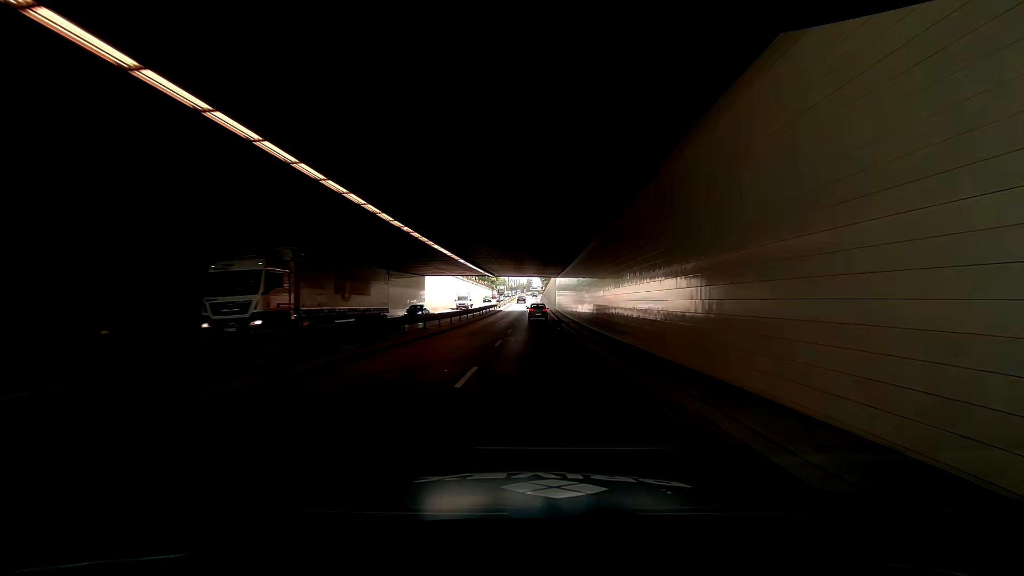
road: trunk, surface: asphalt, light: Day
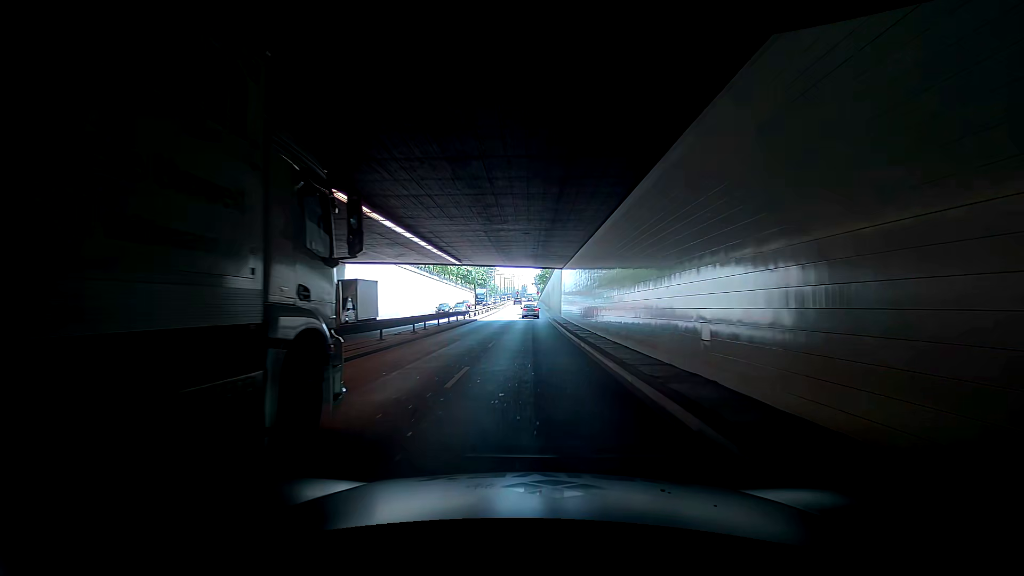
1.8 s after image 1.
(-0.5, +26.7) m; -4°
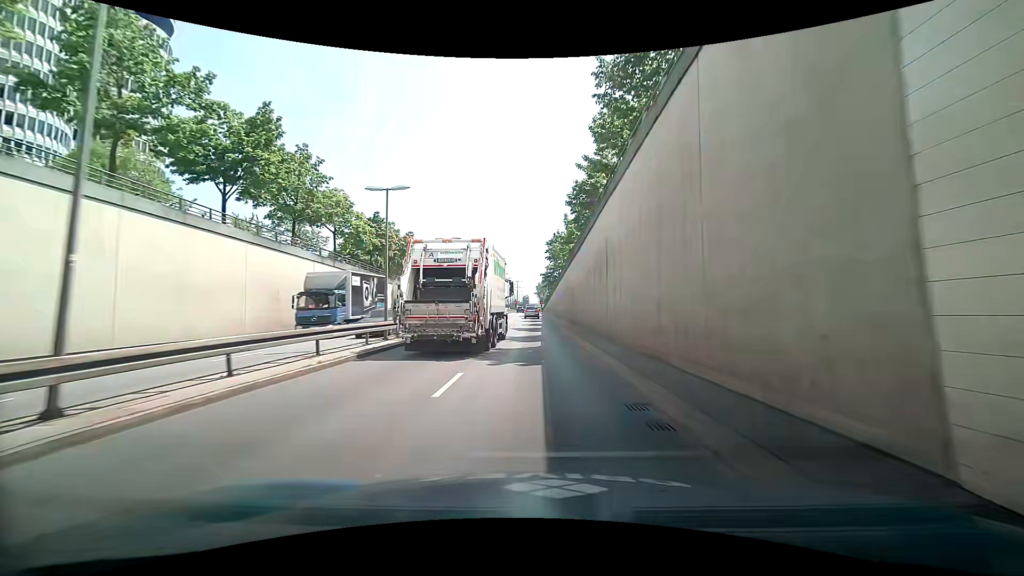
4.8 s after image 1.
(+0.6, +45.7) m; +4°
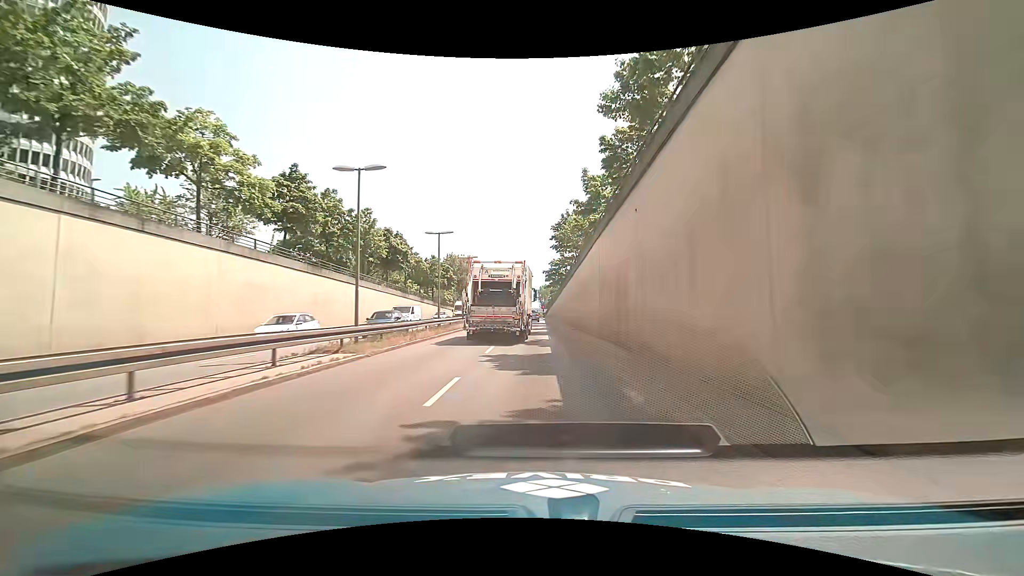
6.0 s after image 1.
(+0.5, +18.5) m; +1°
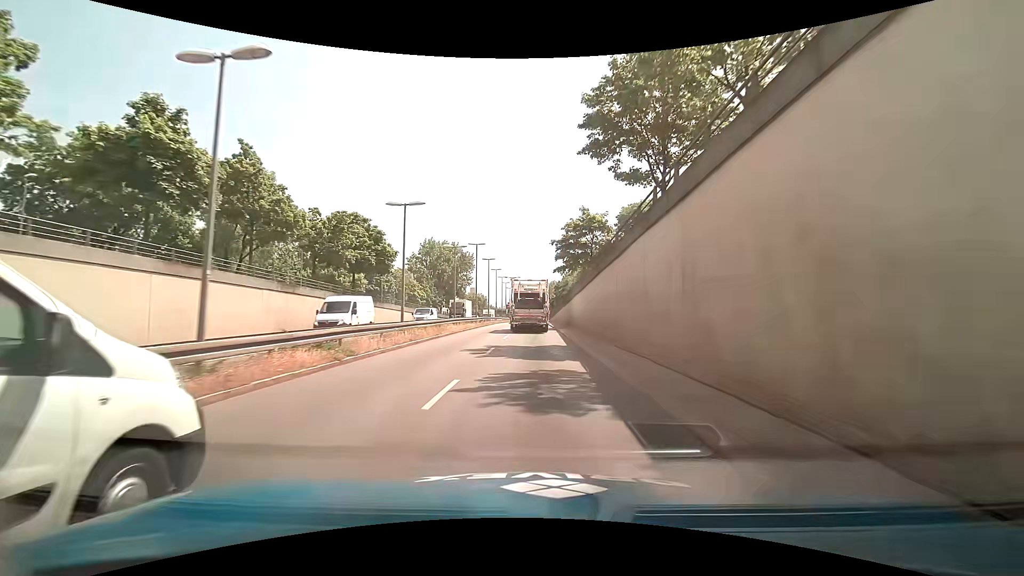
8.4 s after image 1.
(-0.4, +36.2) m; 0°
(0, +10) (0, +20) (0, +30) (0, +40) (0, +50) (0, +60) (0, +70) (0, +80) (0, +90) (0, +100) m
